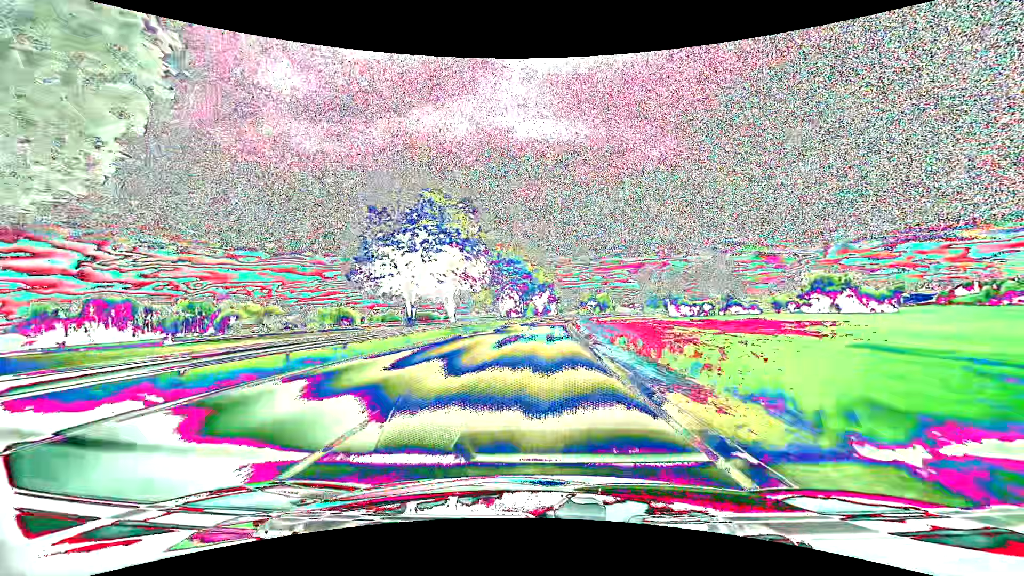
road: primary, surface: asphalt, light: Day
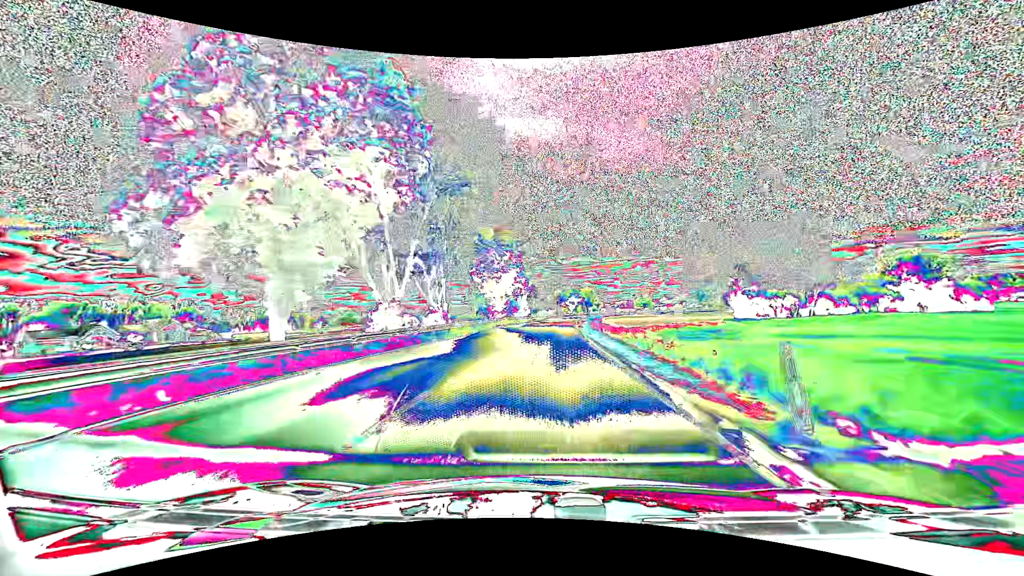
(+1.6, +68.2) m; +3°
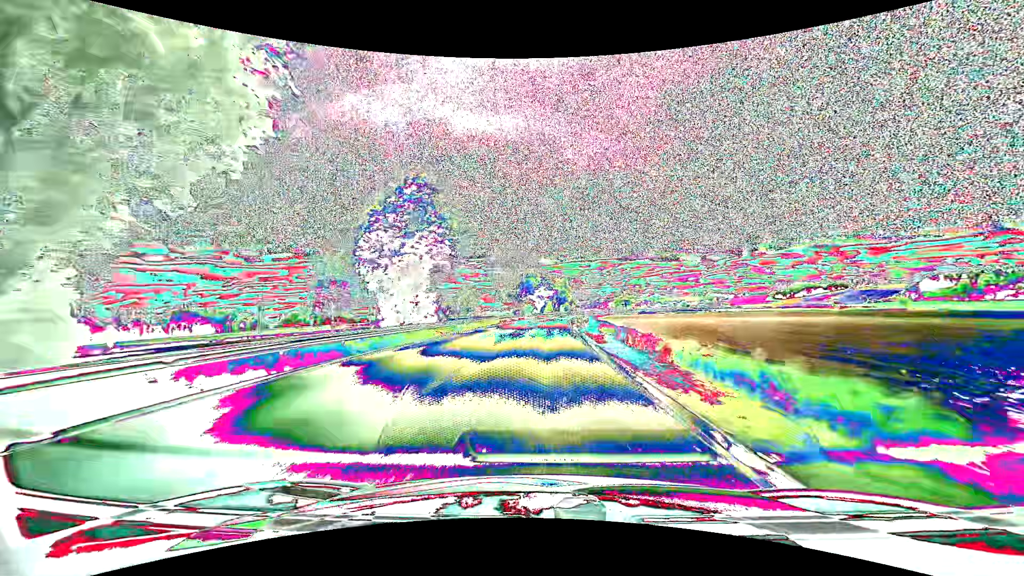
(+3.0, +67.9) m; +5°
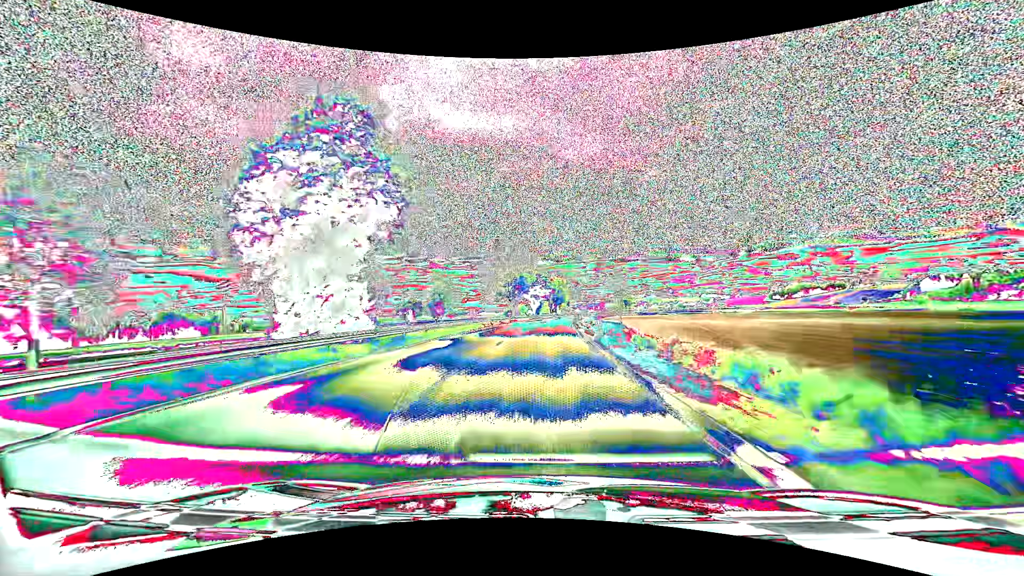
(+0.1, +13.3) m; 0°
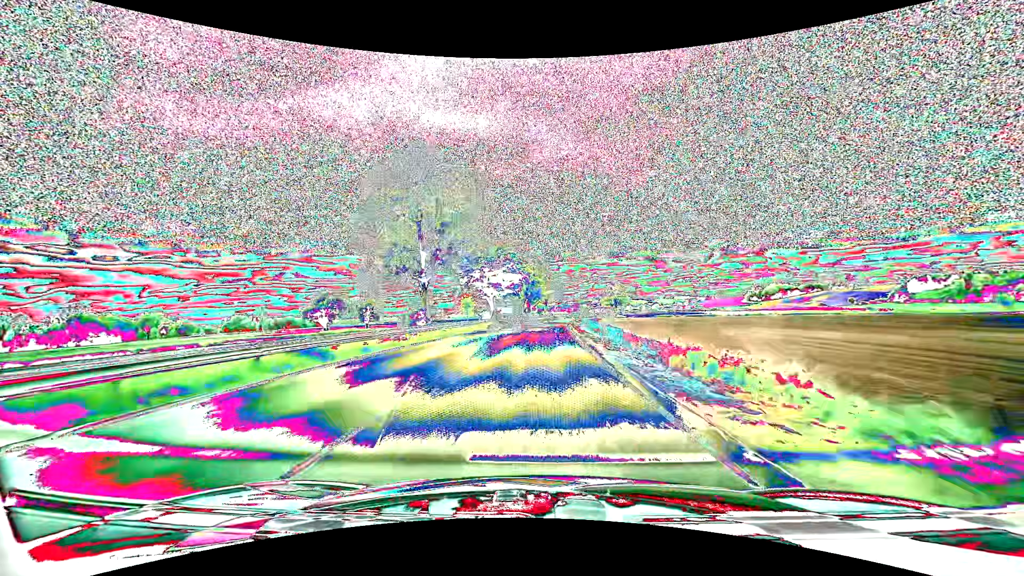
(+1.3, +51.5) m; +3°
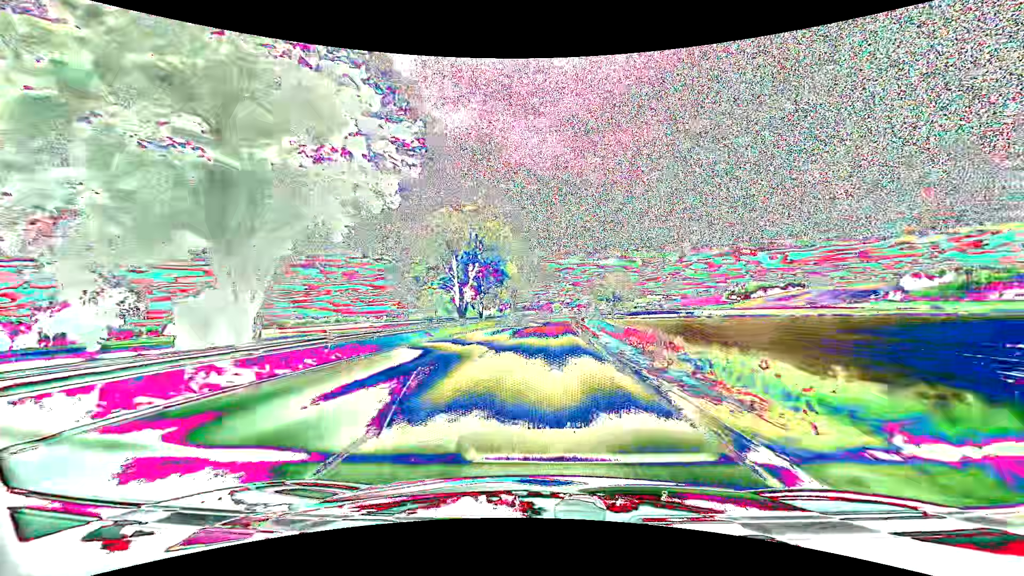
(+1.5, +60.1) m; +3°
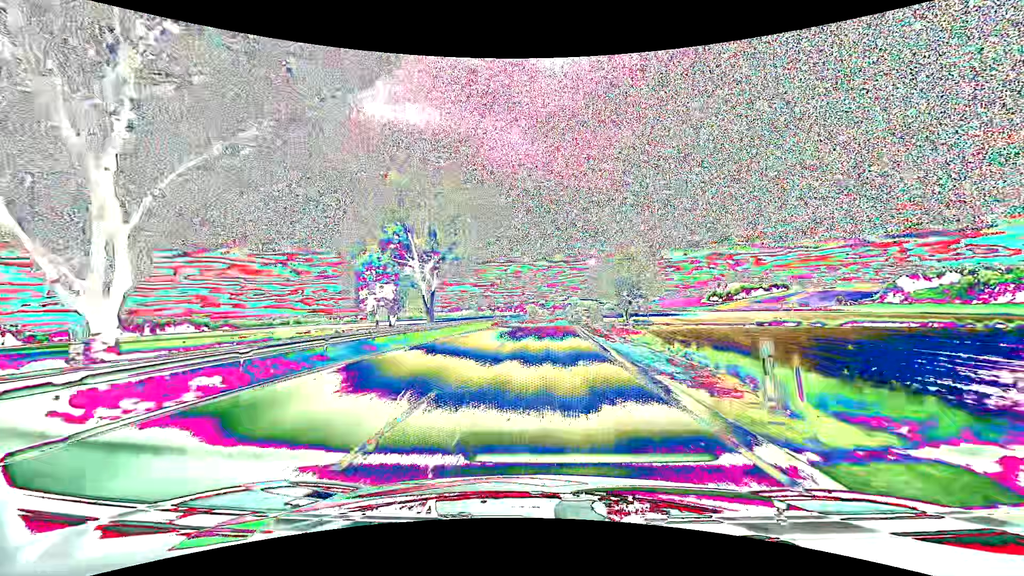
(+1.6, +56.5) m; +3°
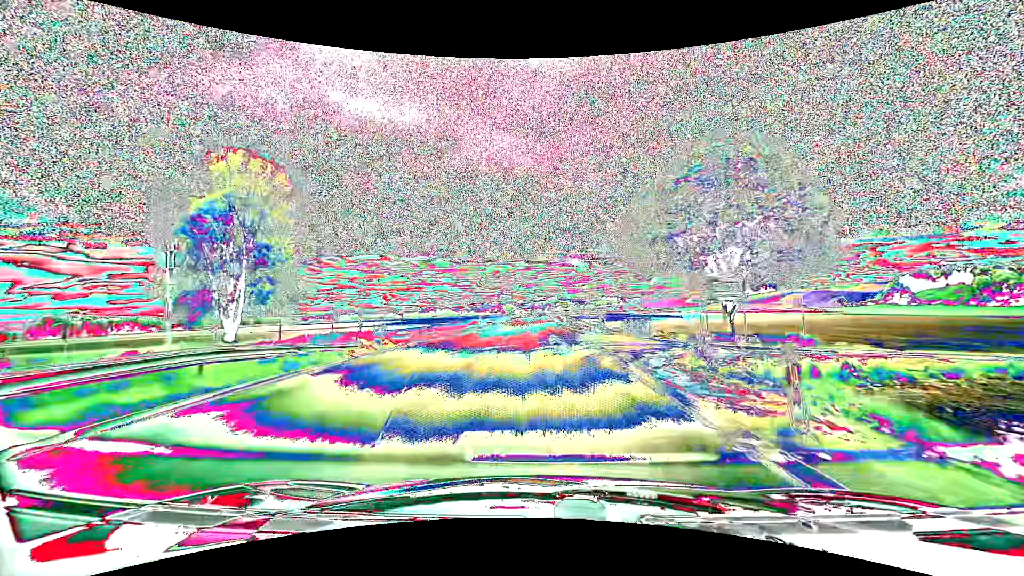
(+1.3, +52.9) m; +3°
(0, +10) (0, +20) (0, +30) (0, +40) (0, +50) (0, +60) (0, +70) (0, +80) (0, +90) (0, +100) m
